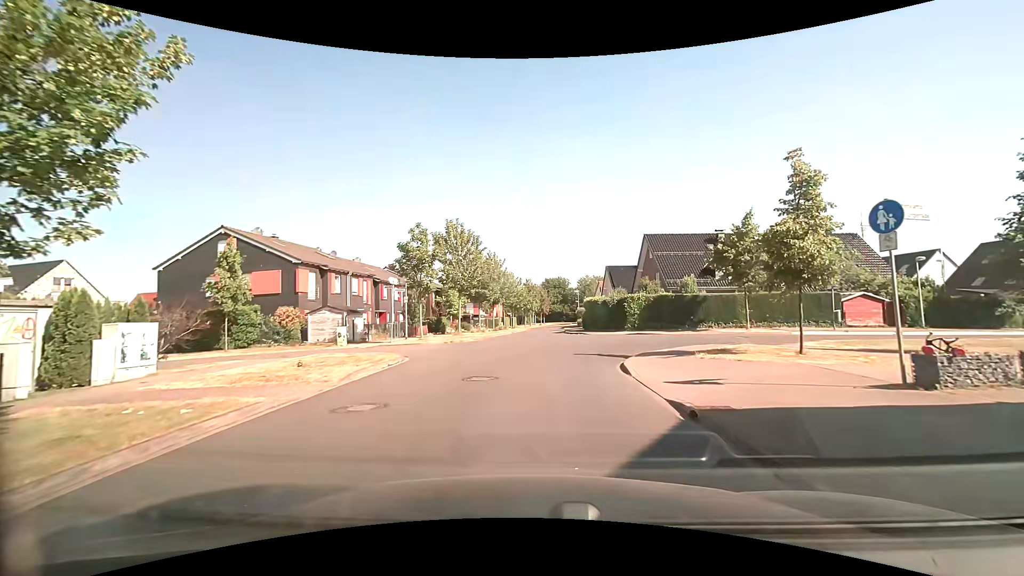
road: residential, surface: paved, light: Day
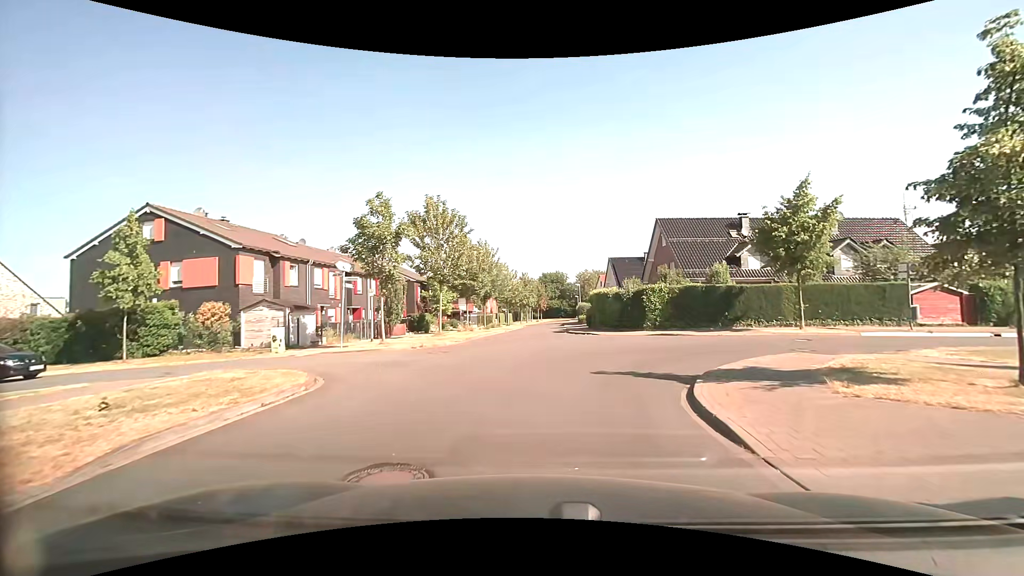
(0.0, +6.5) m; 0°
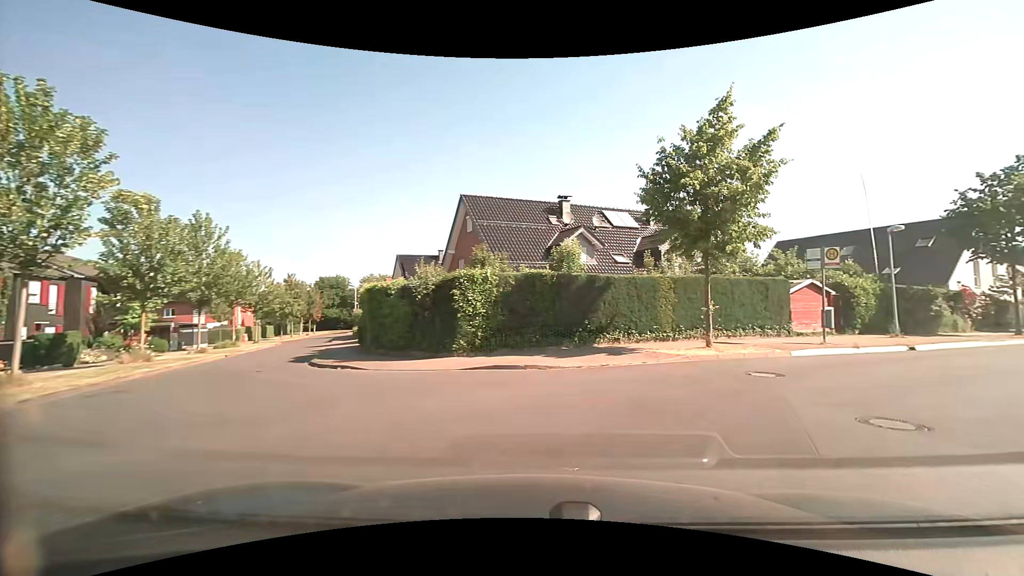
(+1.2, +13.4) m; +23°
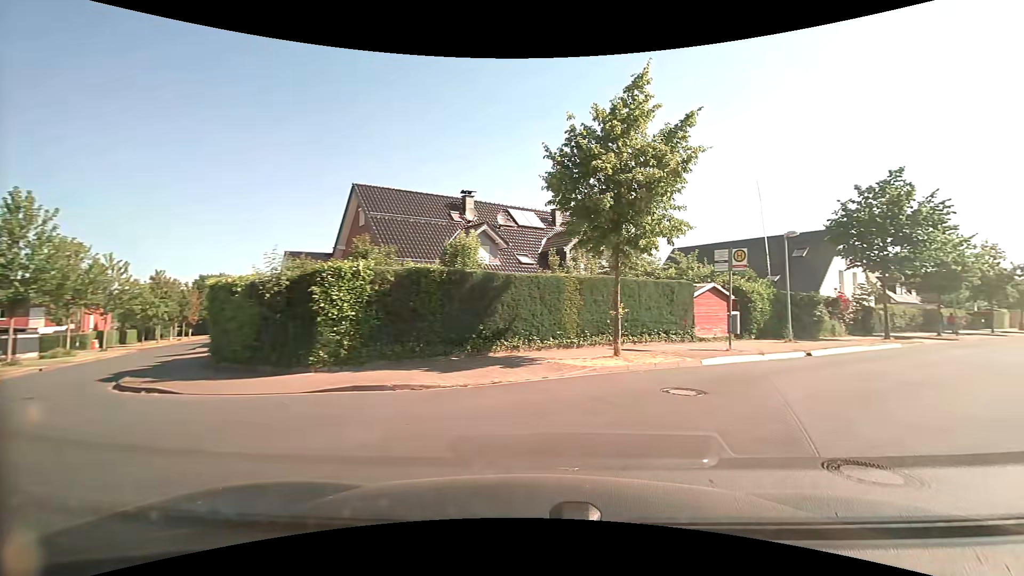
(+0.2, +2.5) m; +9°
(+4, +9) (+12, +15) (+20, +21) (+27, +28) (+35, +34) (+43, +40) (+51, +47) (+58, +53) (+66, +59) (+74, +66) m
